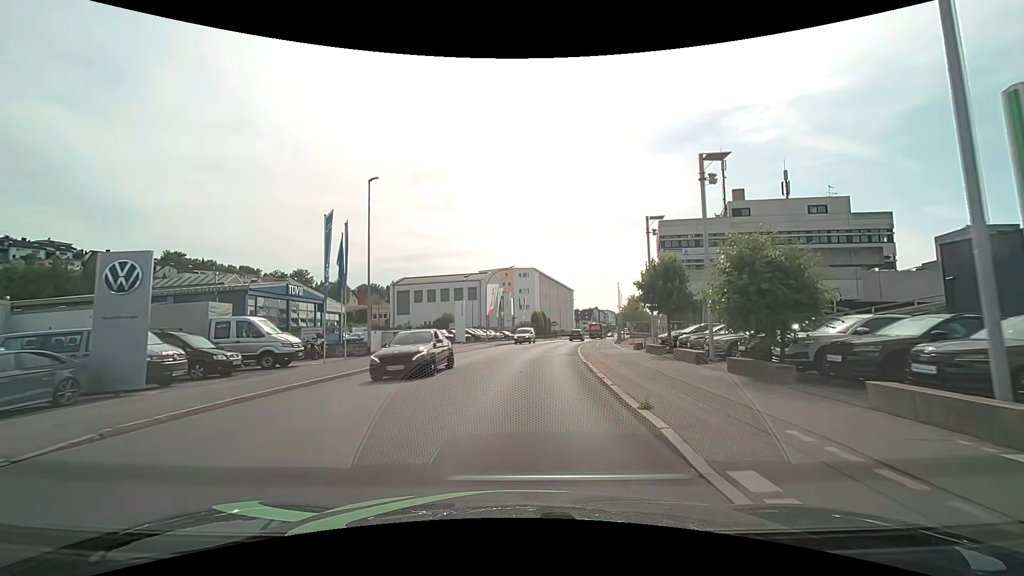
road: tertiary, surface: asphalt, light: Day
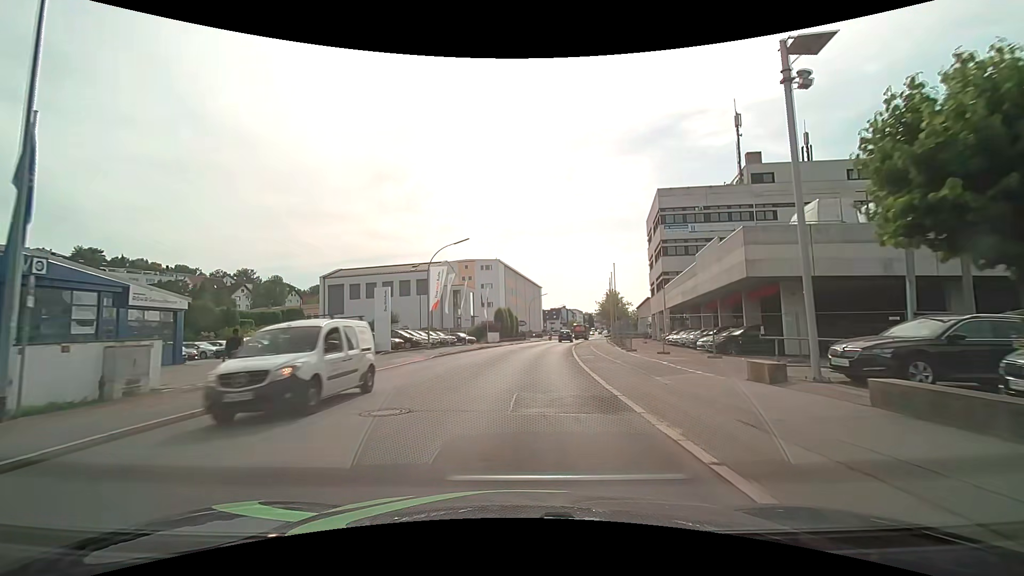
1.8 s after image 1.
(+0.5, +18.6) m; +4°
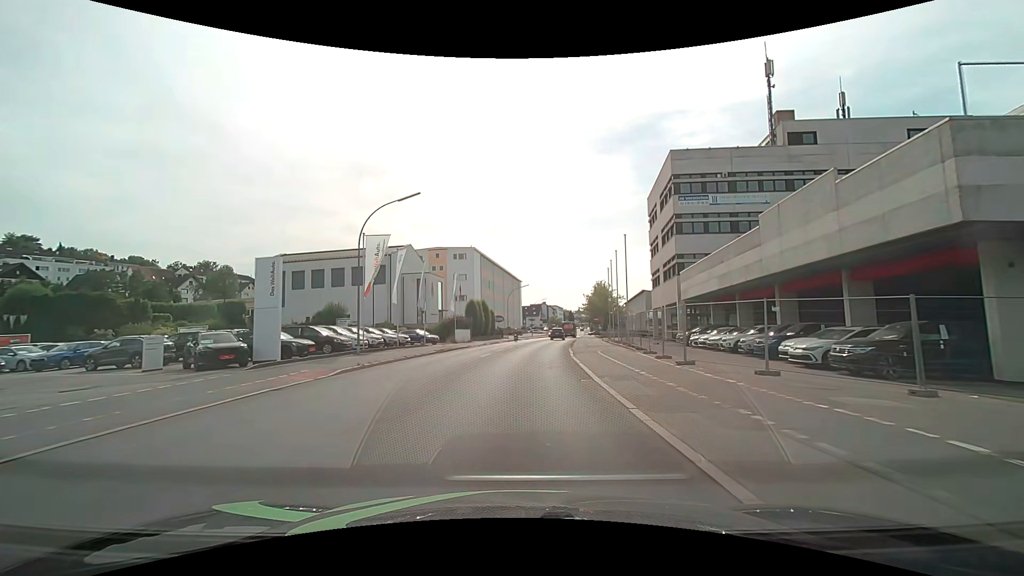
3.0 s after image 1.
(+0.3, +13.0) m; +3°
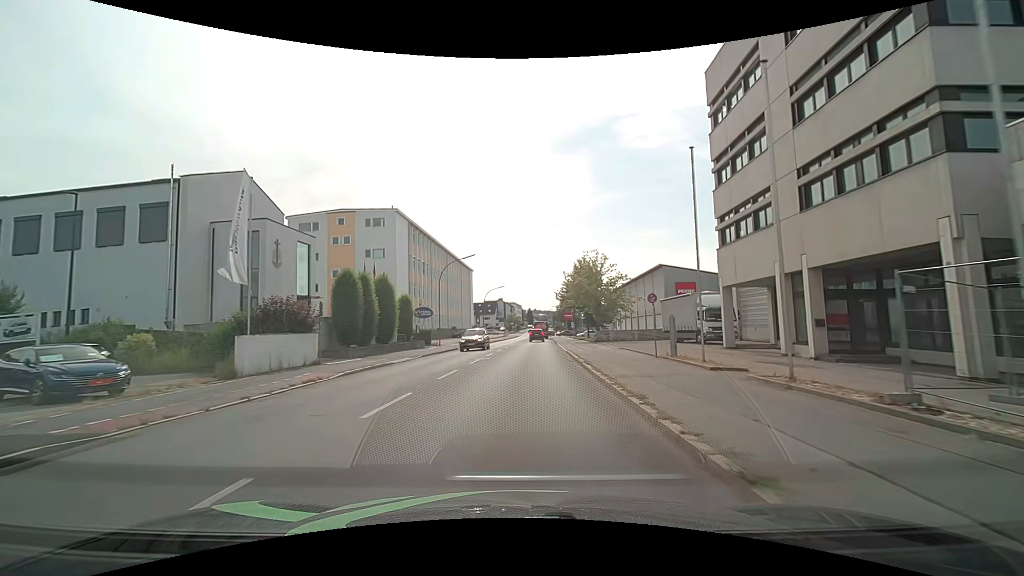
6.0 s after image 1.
(+1.6, +34.0) m; +5°
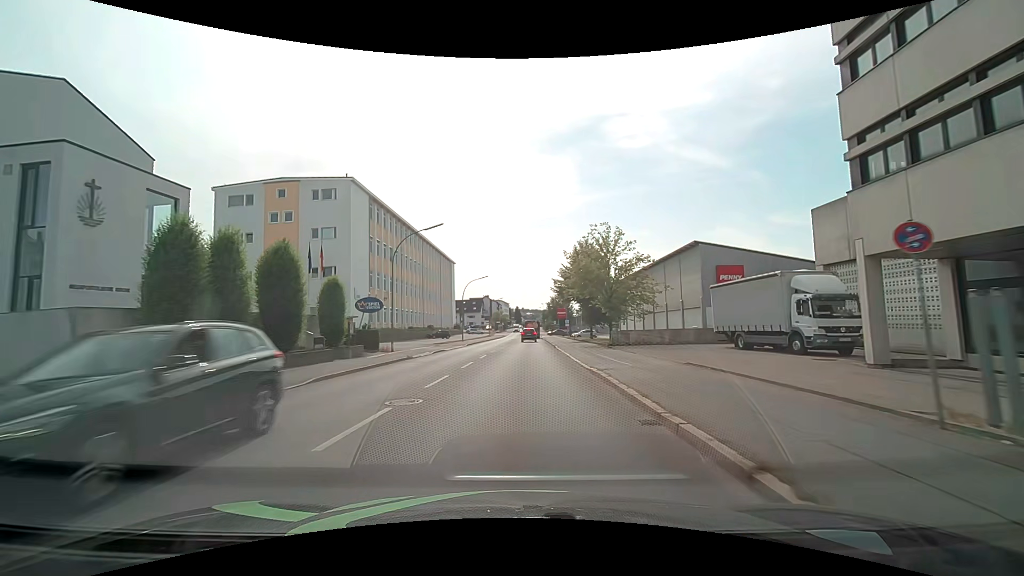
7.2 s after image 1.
(+0.2, +14.1) m; +2°
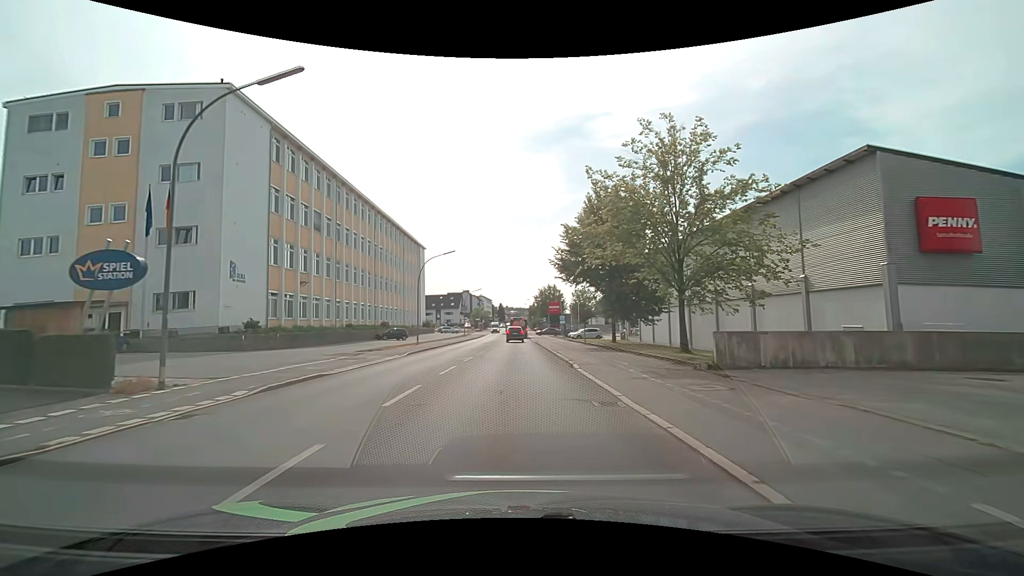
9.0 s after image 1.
(+0.3, +21.1) m; +1°
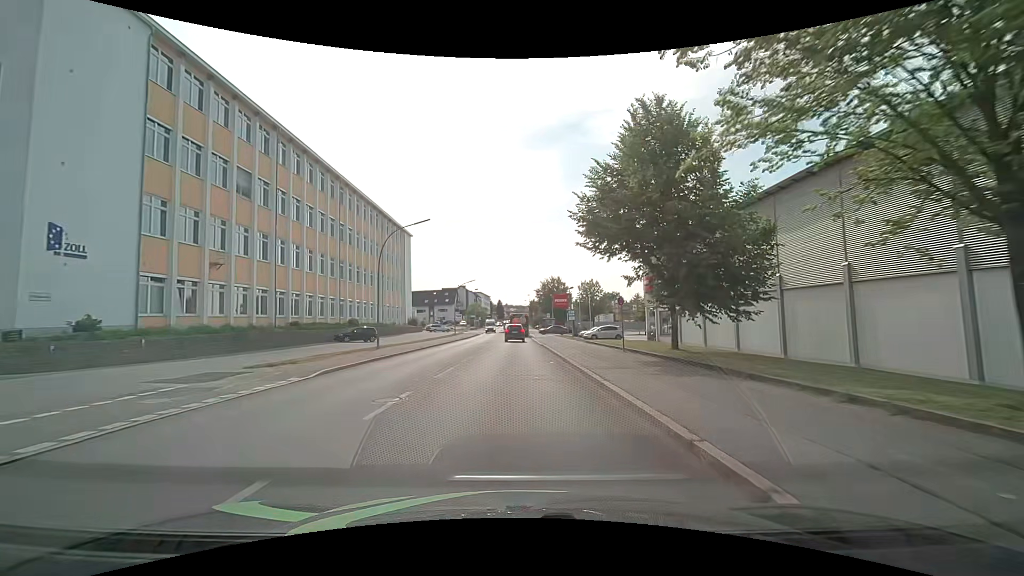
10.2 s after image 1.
(+0.1, +13.4) m; 0°
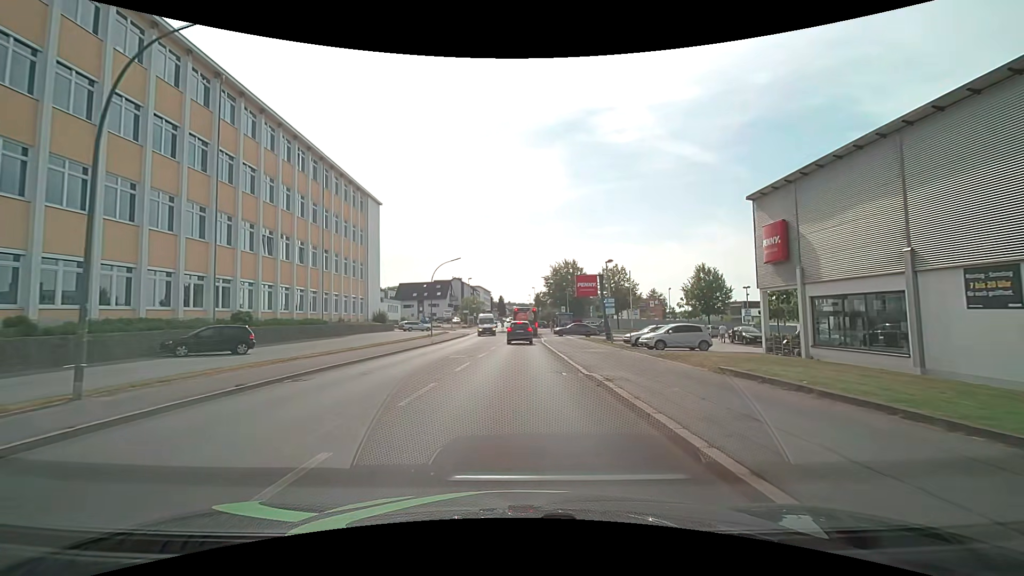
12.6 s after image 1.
(0.0, +23.3) m; 0°
(0, +10) (0, +20) (0, +30) (0, +40) (+1, +50) (+1, +60) (+1, +70) (+1, +80) (+1, +90) (+1, +100) m
